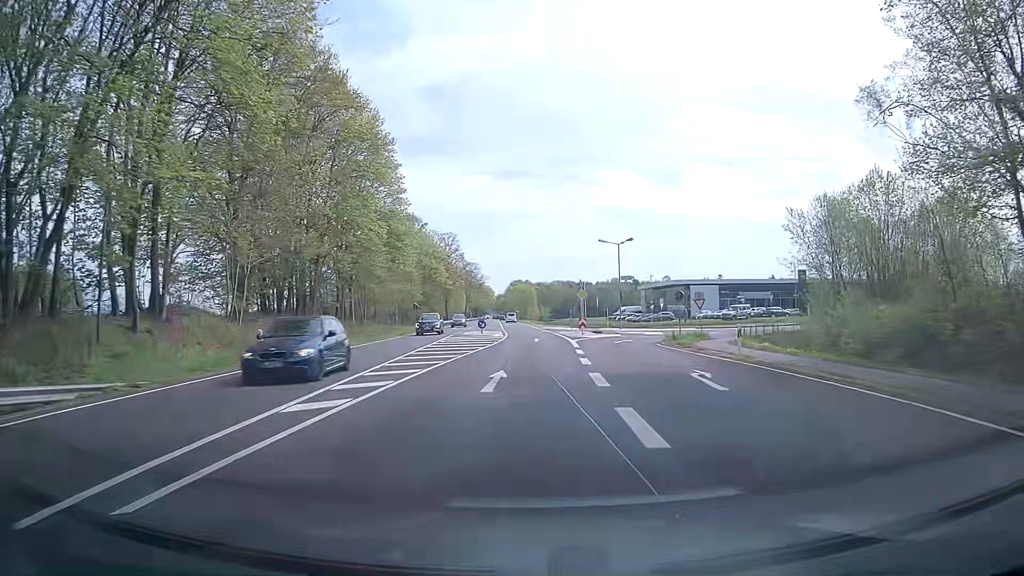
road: primary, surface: asphalt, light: Day
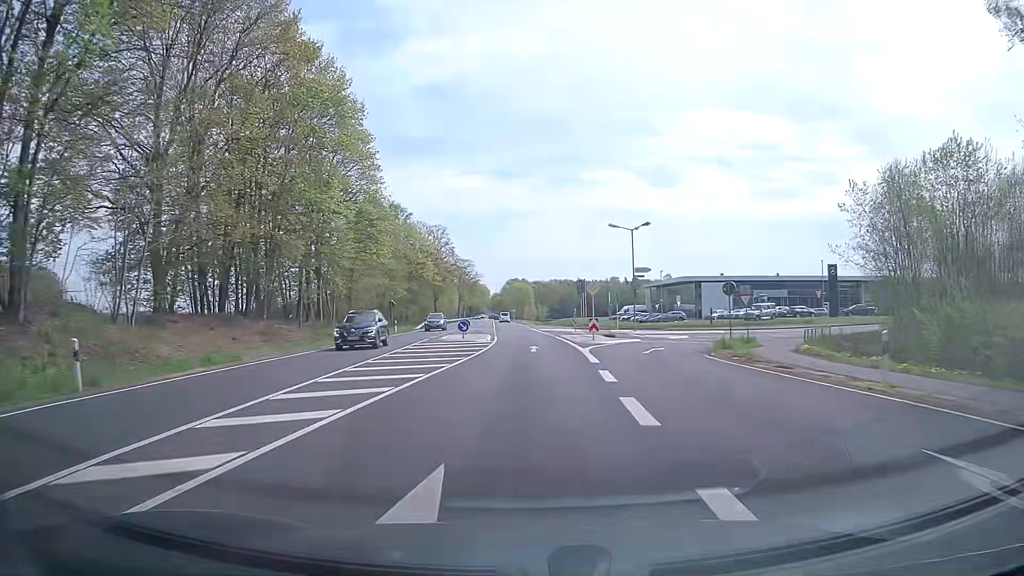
(+0.1, +10.7) m; 0°
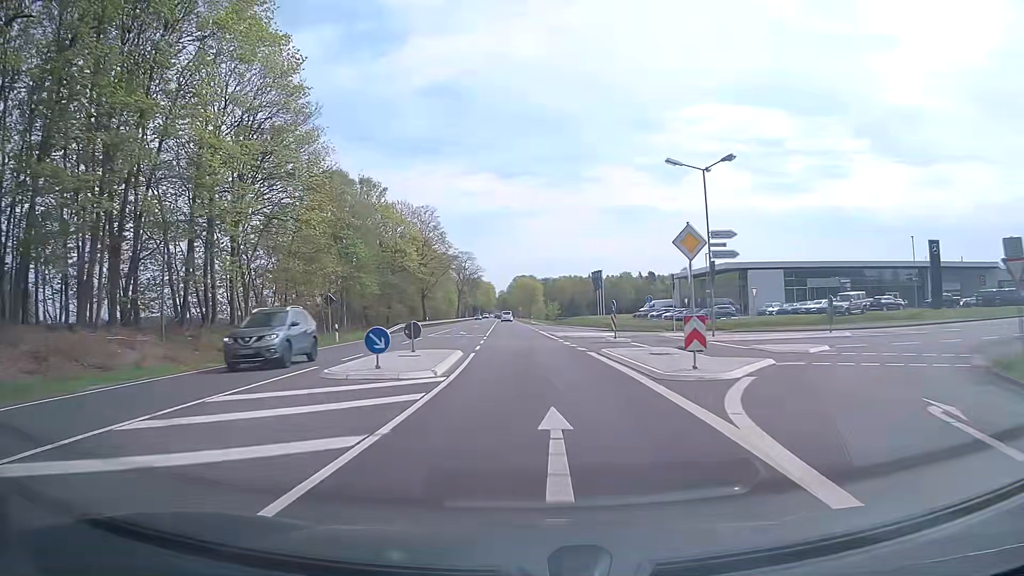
(0.0, +21.5) m; 0°
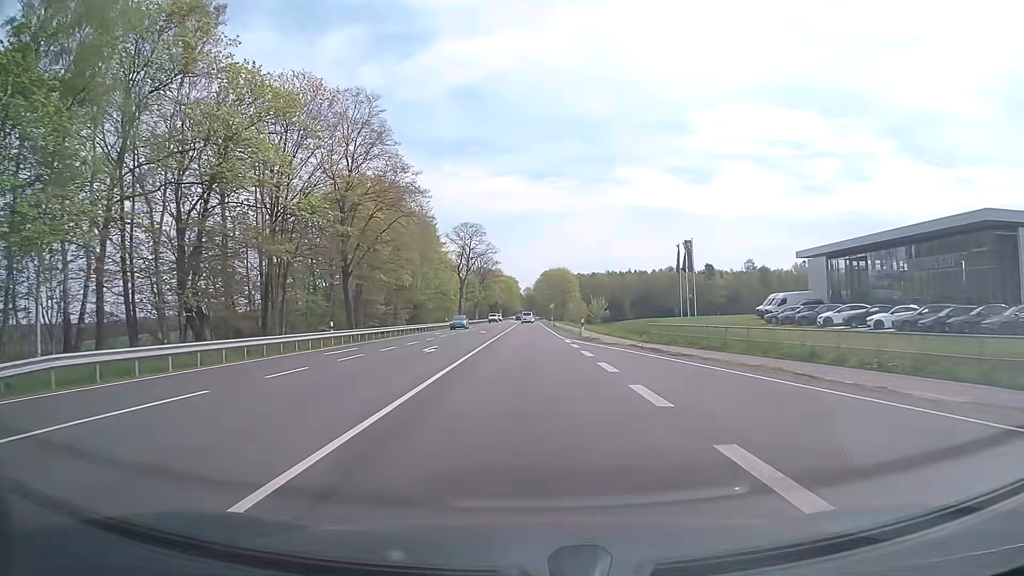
(-1.6, +53.7) m; -3°
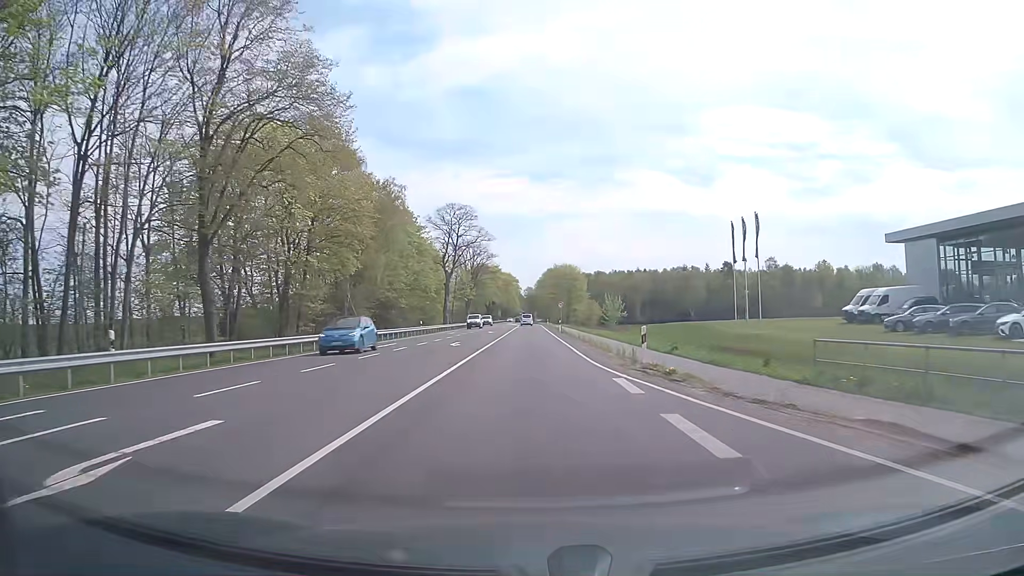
(0.0, +21.5) m; 0°
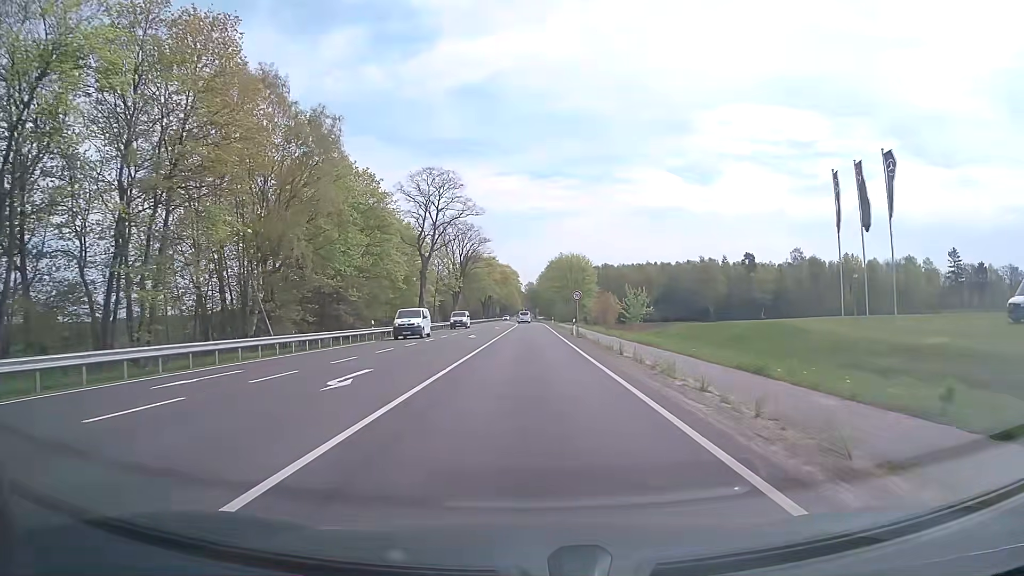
(0.0, +21.5) m; 0°
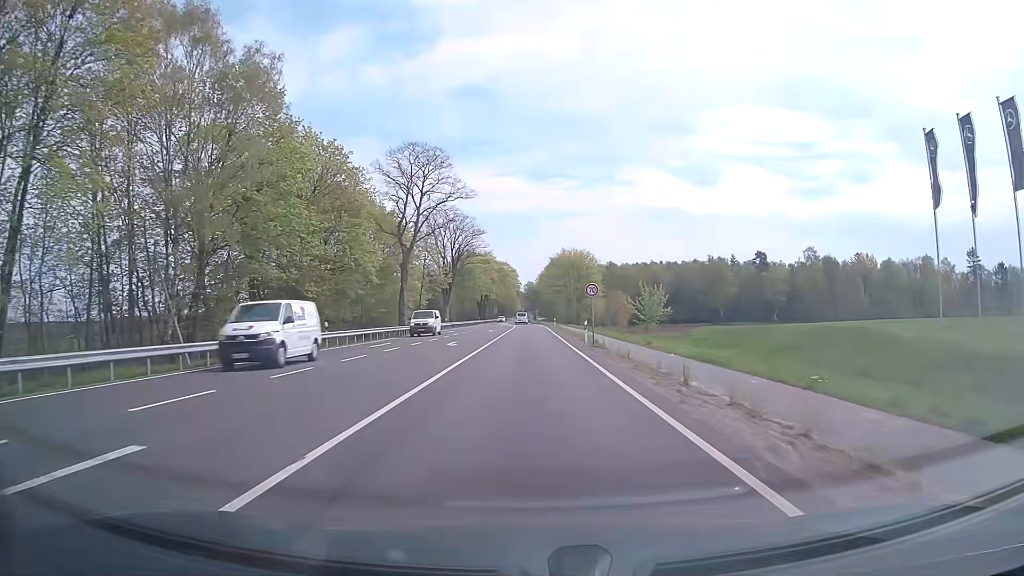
(0.0, +10.7) m; 0°
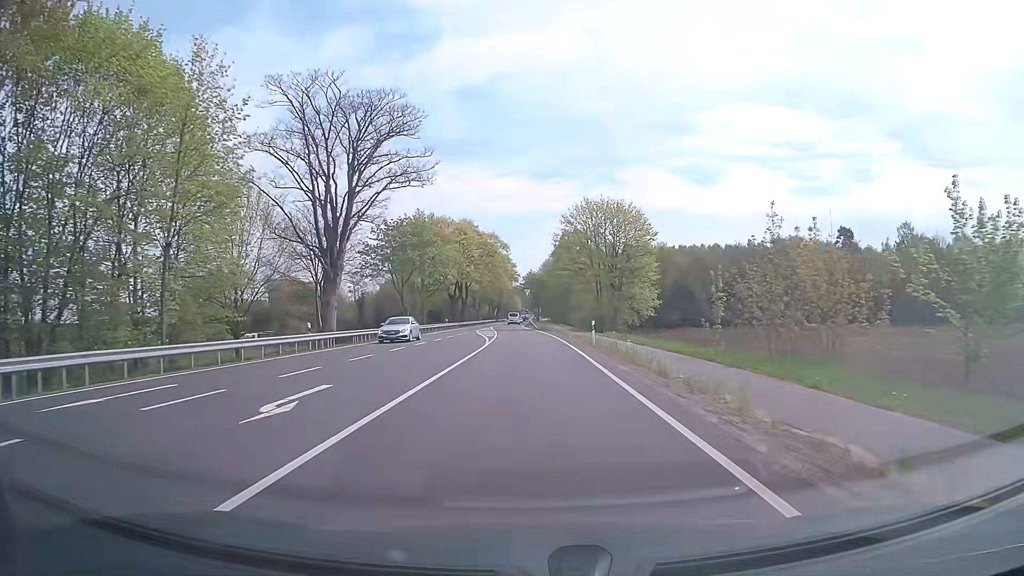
(0.0, +53.7) m; 0°
(0, +10) (0, +20) (0, +30) (0, +40) (-1, +50) (-1, +60) (-2, +70) (-3, +80) (-3, +90) (-3, +100) m
